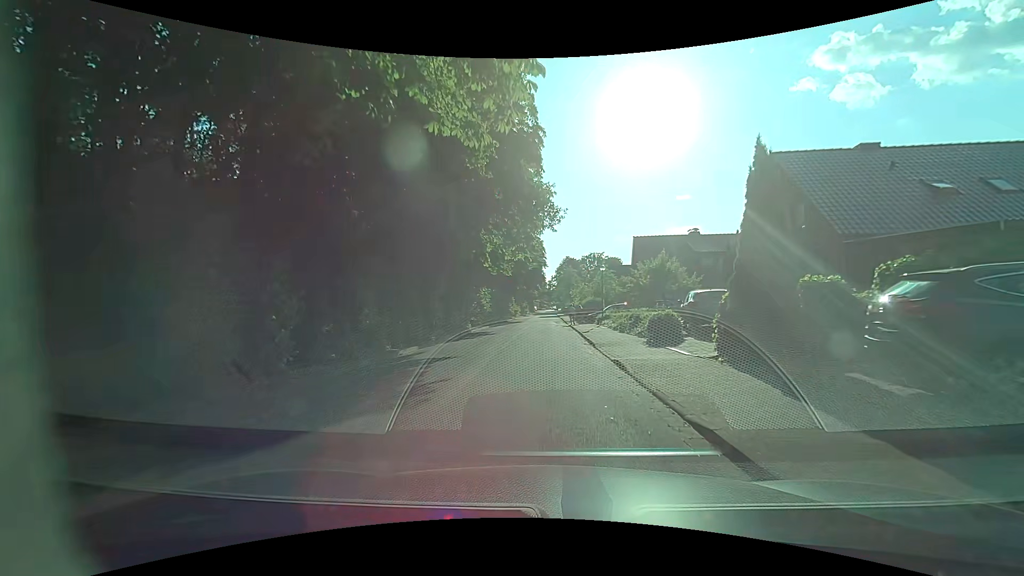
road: residential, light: Day
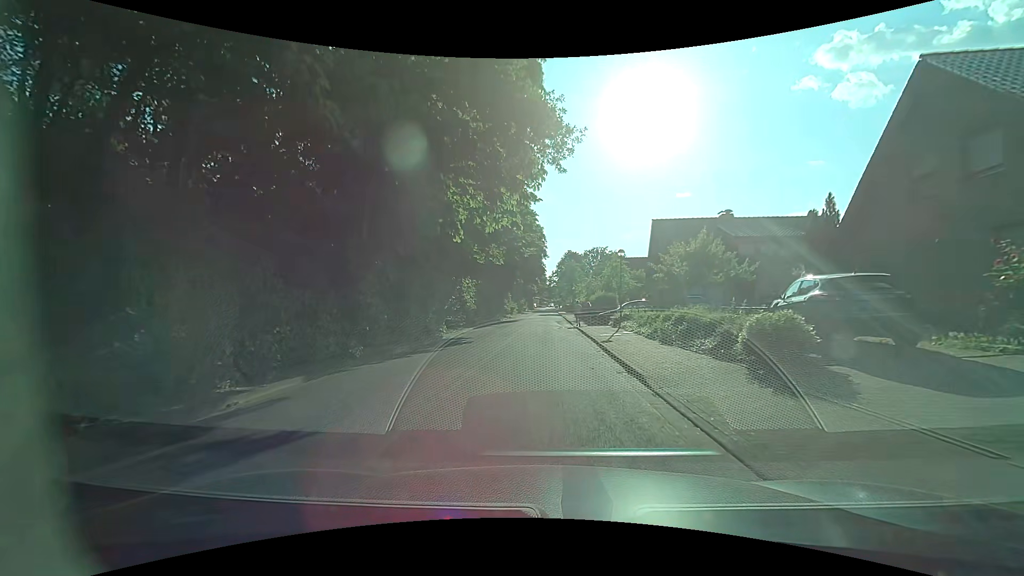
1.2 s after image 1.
(+0.1, +9.1) m; +1°
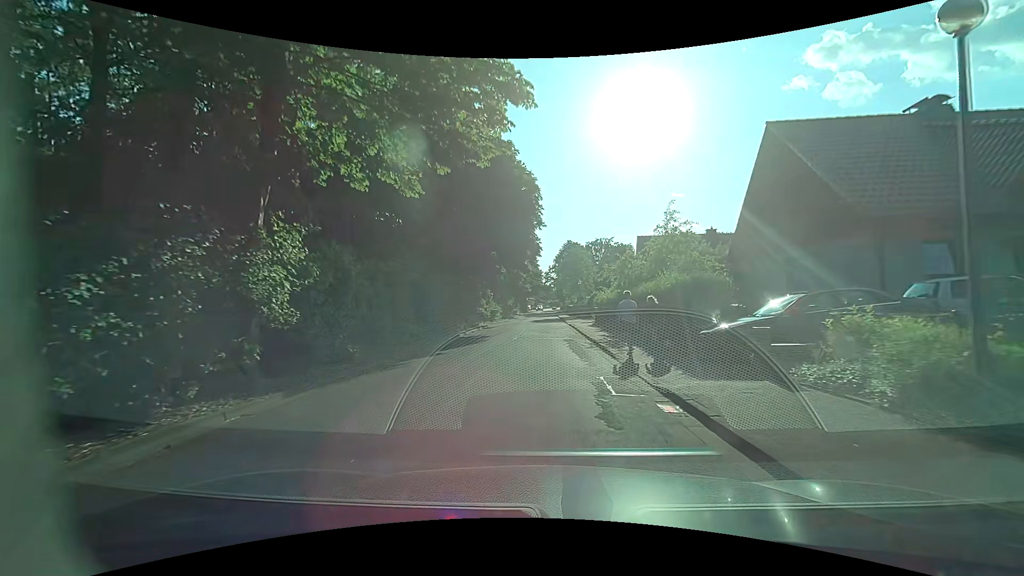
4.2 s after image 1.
(-0.6, +23.5) m; -1°
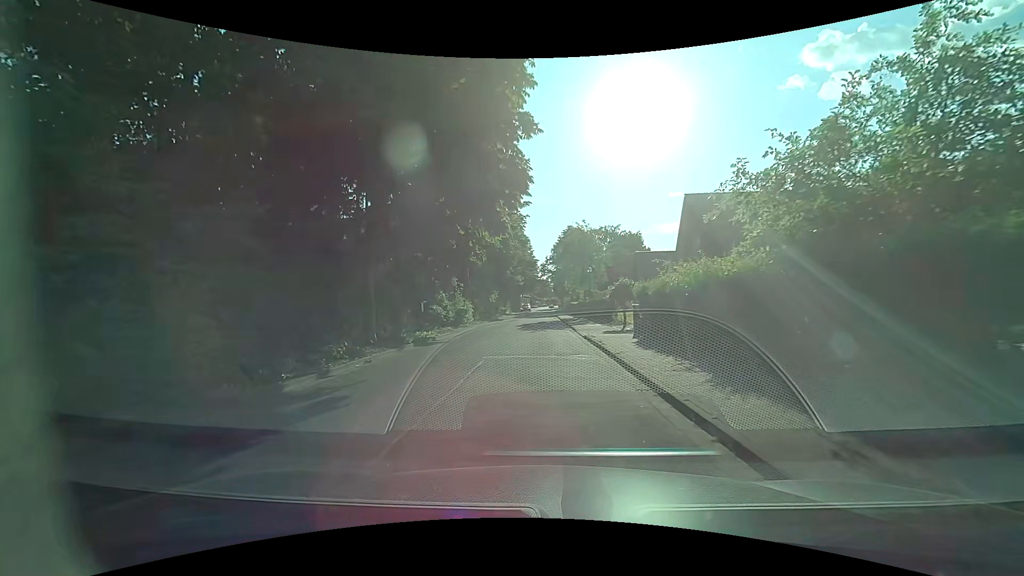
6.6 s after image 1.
(-0.1, +18.5) m; 0°
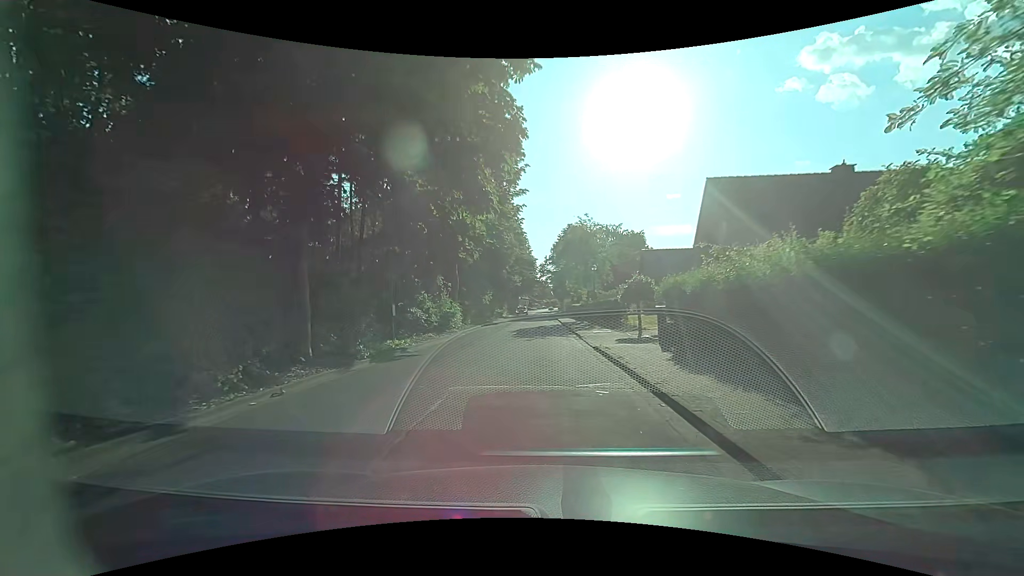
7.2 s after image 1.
(0.0, +4.6) m; -1°
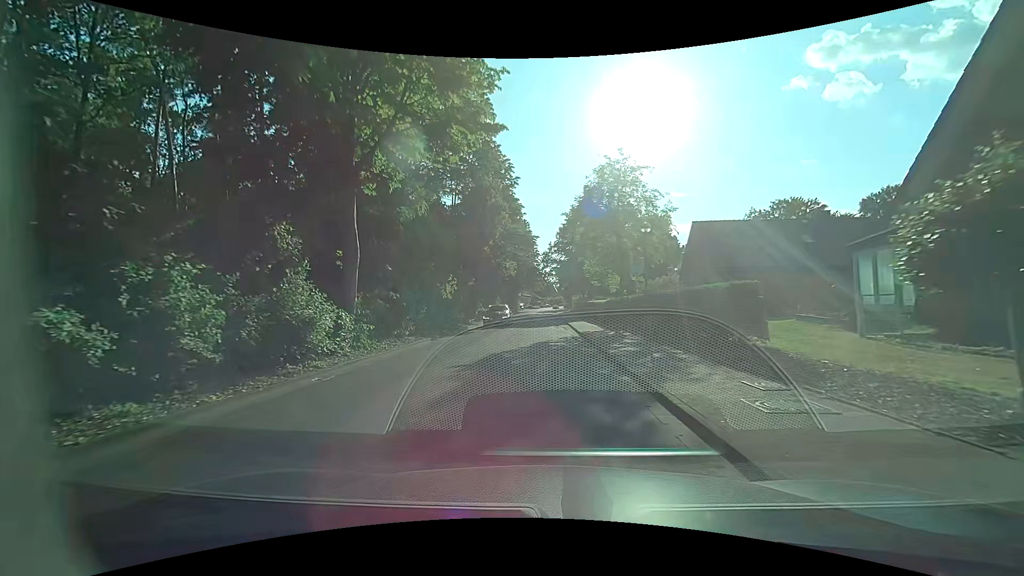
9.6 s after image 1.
(+0.2, +18.8) m; 0°
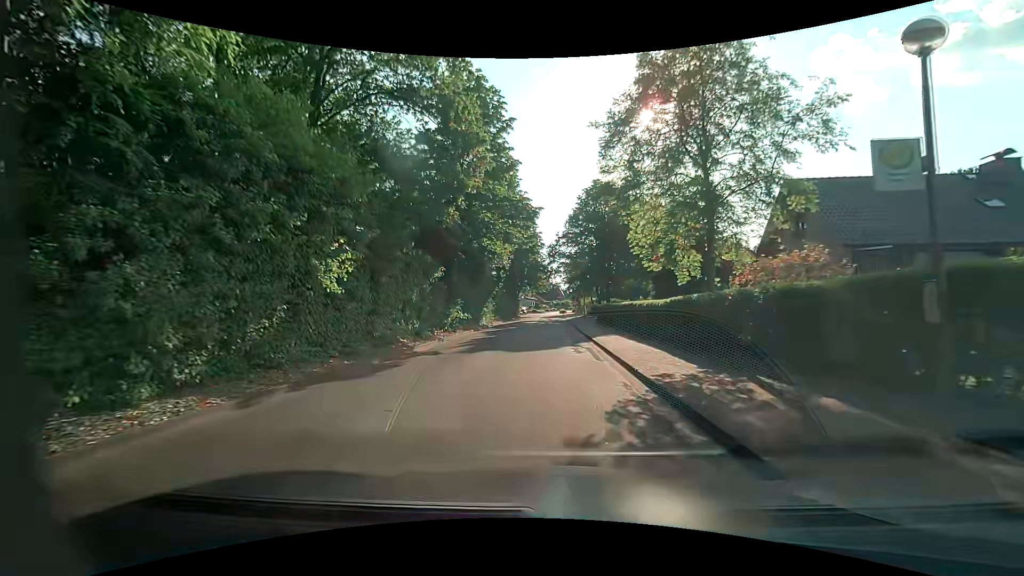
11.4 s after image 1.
(+0.1, +14.3) m; 0°
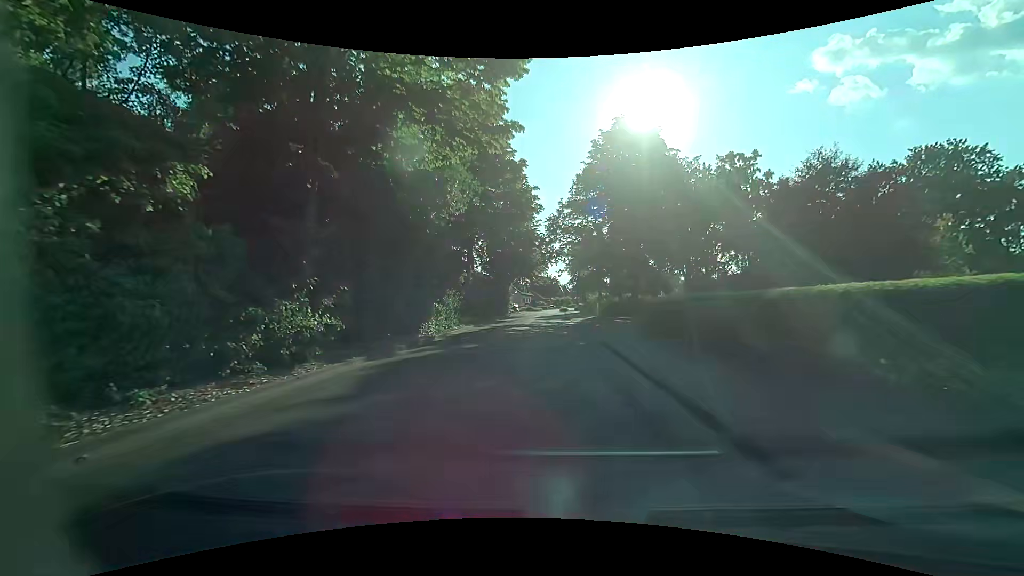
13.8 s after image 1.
(0.0, +18.8) m; +1°
(0, +10) (0, +20) (0, +30) (0, +40) (0, +50) (0, +60) (0, +70) (0, +80) (-1, +90) (0, +100) m
